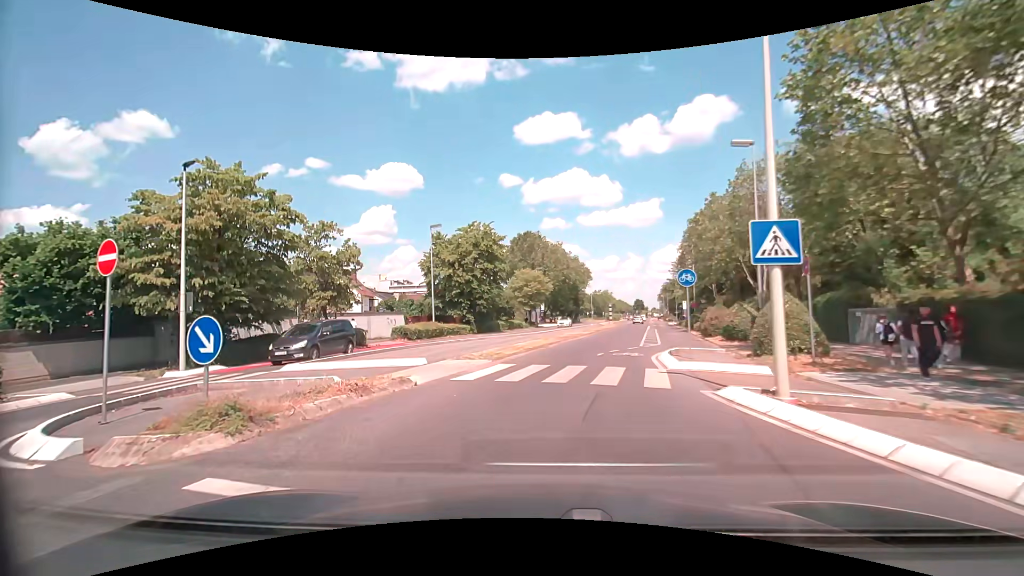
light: Day
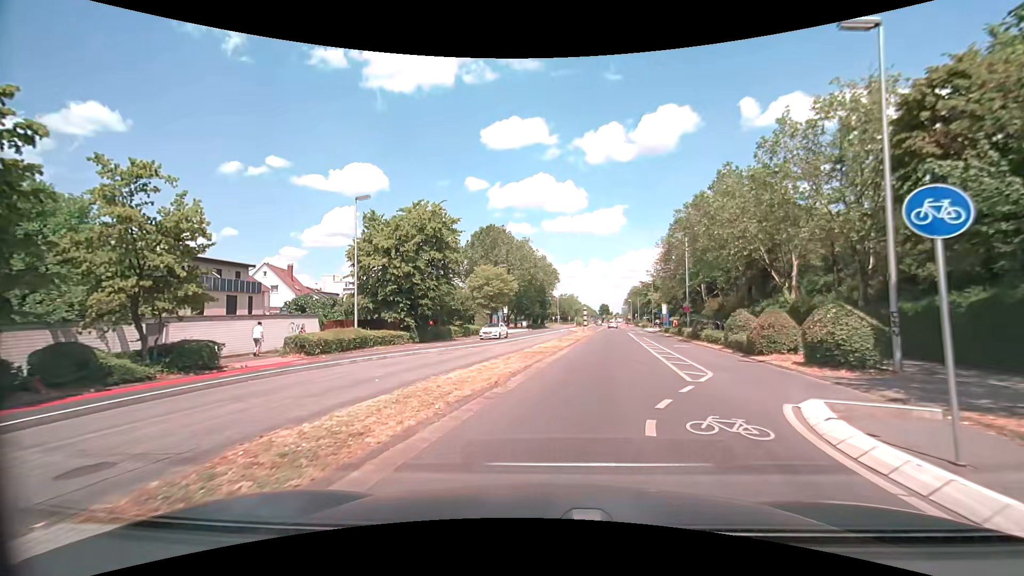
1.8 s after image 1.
(0.0, +11.7) m; +4°
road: secondary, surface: asphalt
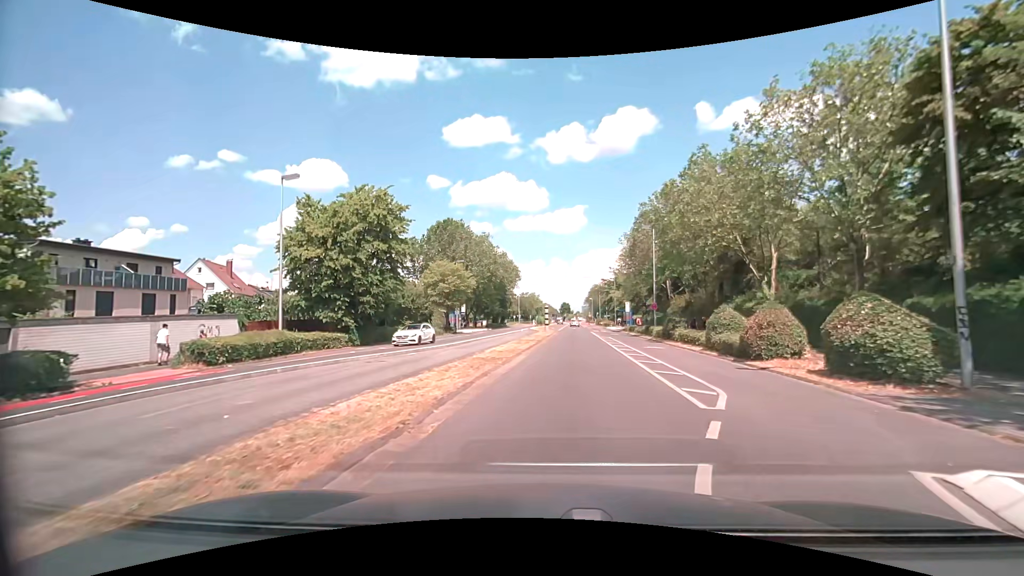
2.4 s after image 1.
(+0.2, +4.3) m; +5°
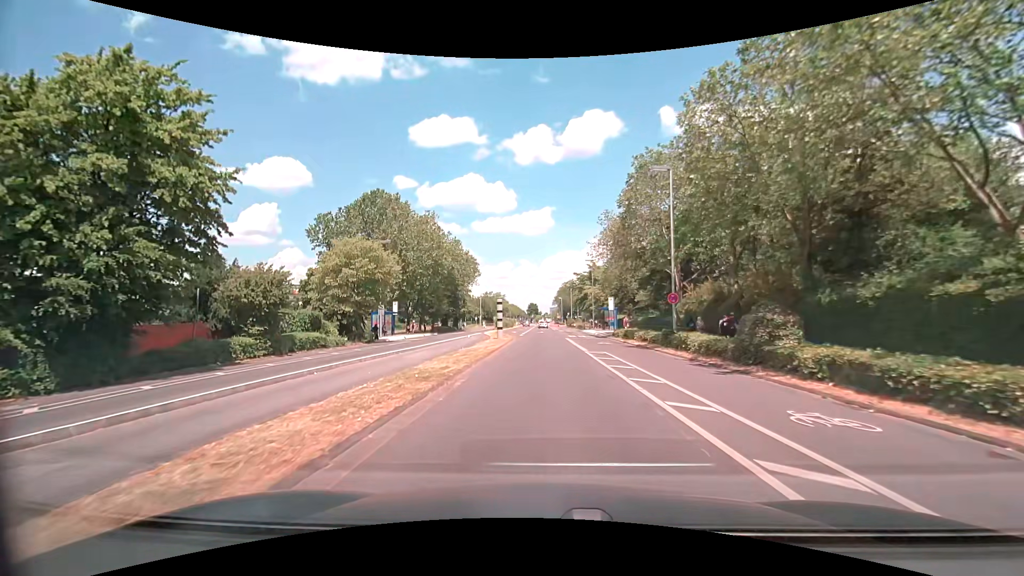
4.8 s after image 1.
(+1.2, +19.7) m; +4°
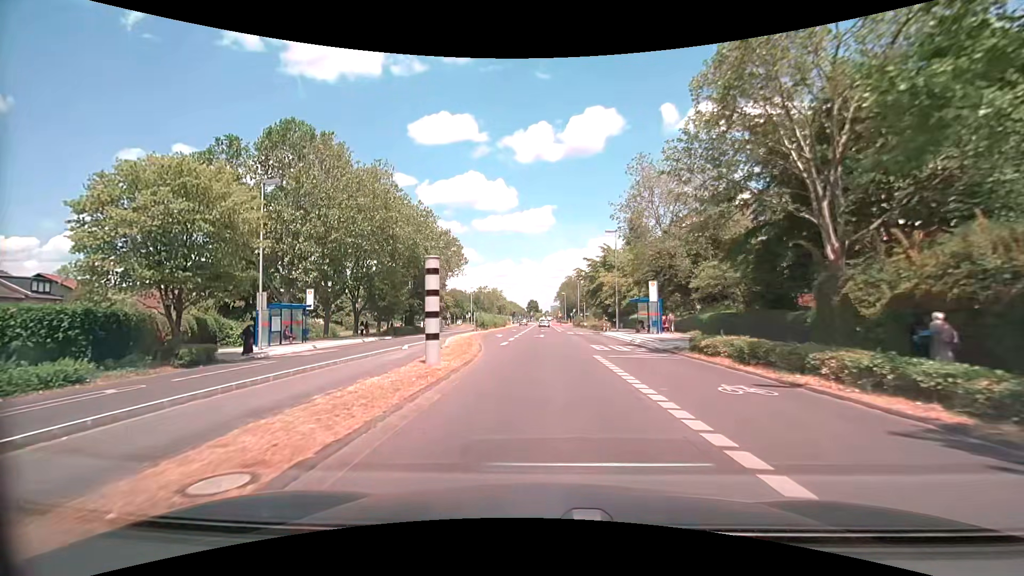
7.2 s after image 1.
(-0.1, +22.5) m; -1°
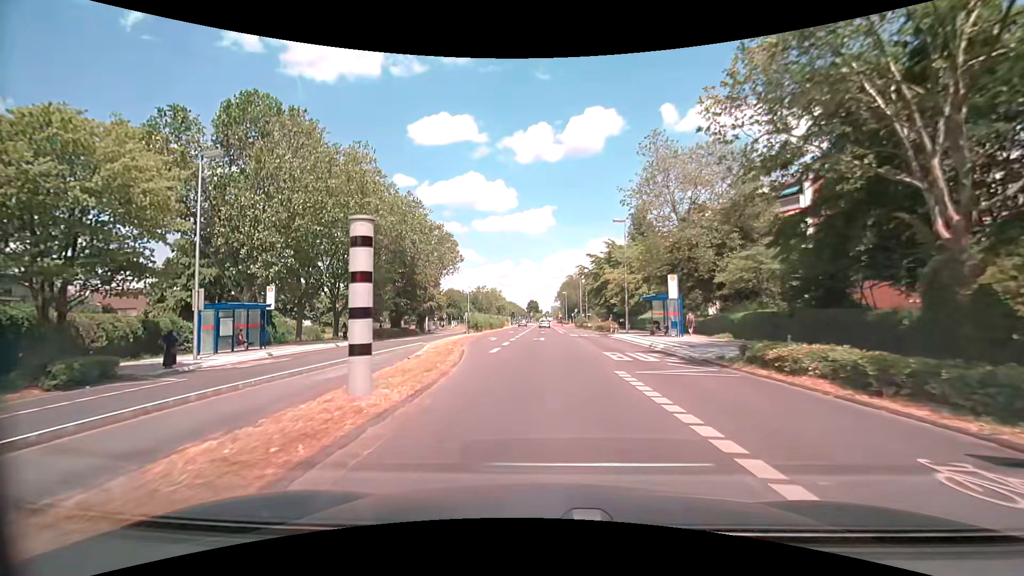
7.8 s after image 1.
(0.0, +5.6) m; 0°
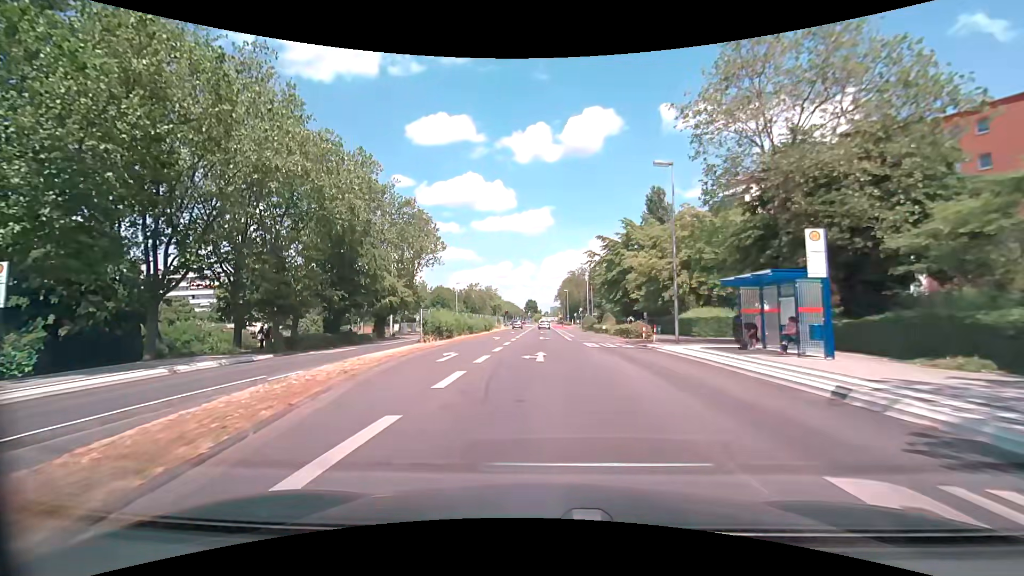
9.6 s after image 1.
(0.0, +16.6) m; 0°
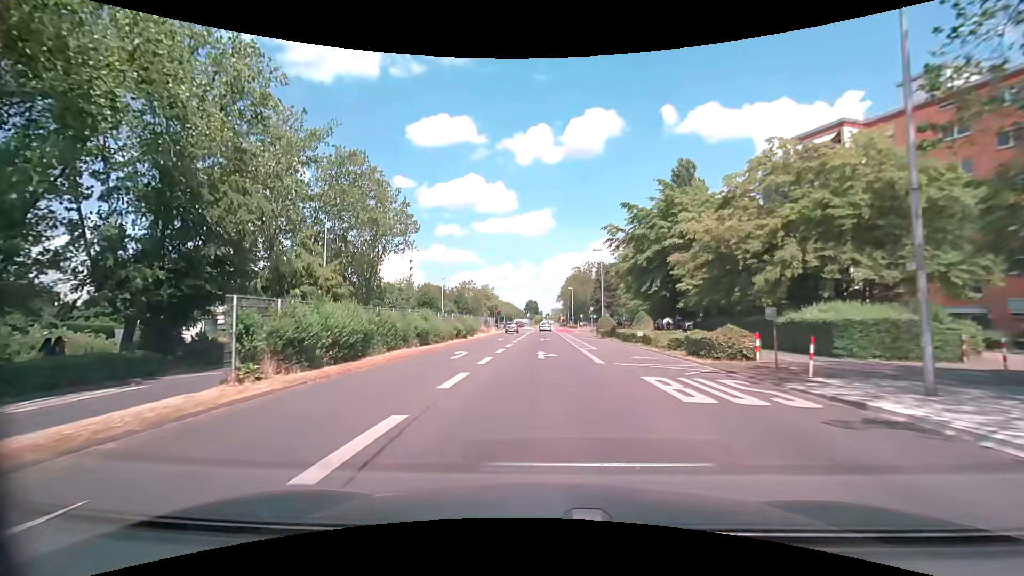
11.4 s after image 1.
(+0.1, +17.9) m; 0°
(0, +10) (0, +20) (0, +30) (0, +40) (0, +50) (0, +60) (0, +70) (0, +80) (0, +90) (0, +100) m
